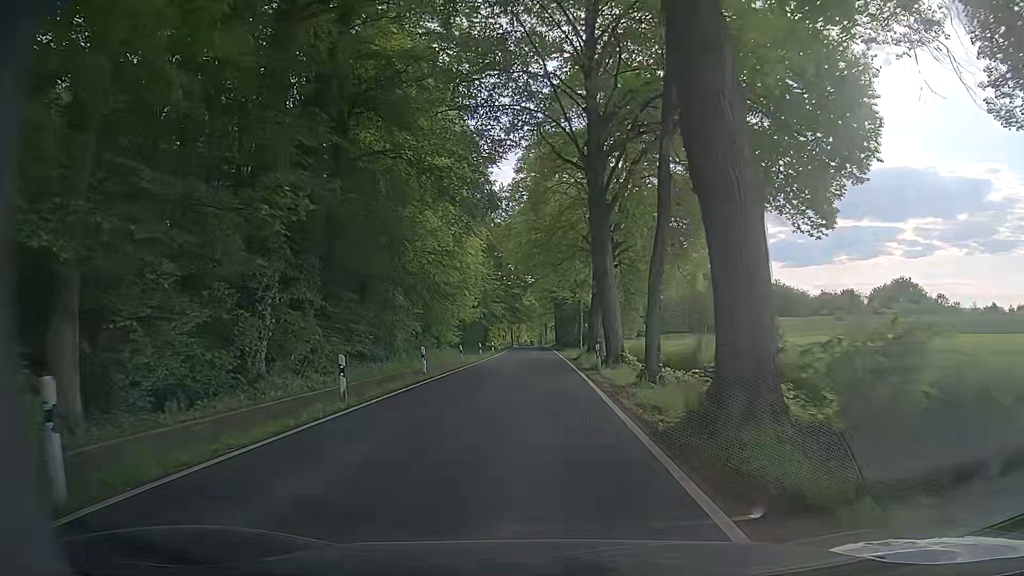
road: tertiary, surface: asphalt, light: Day
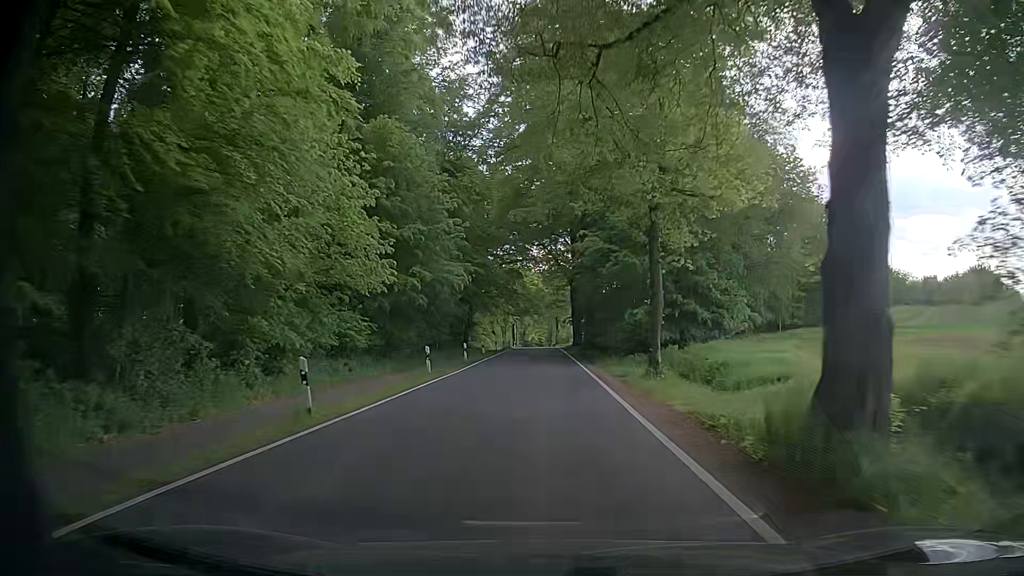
(-0.5, +35.4) m; 0°
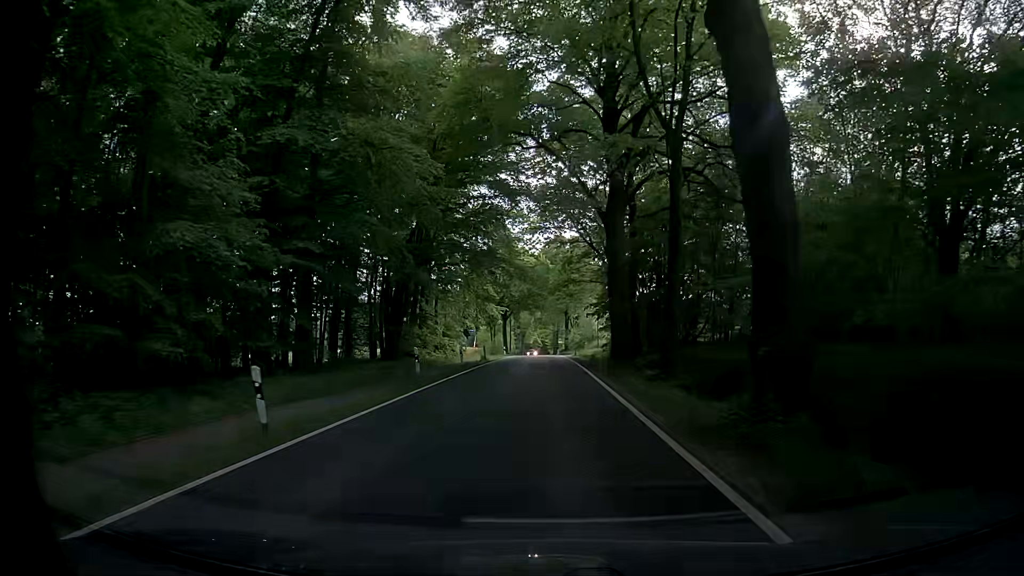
(-0.6, +35.4) m; -1°
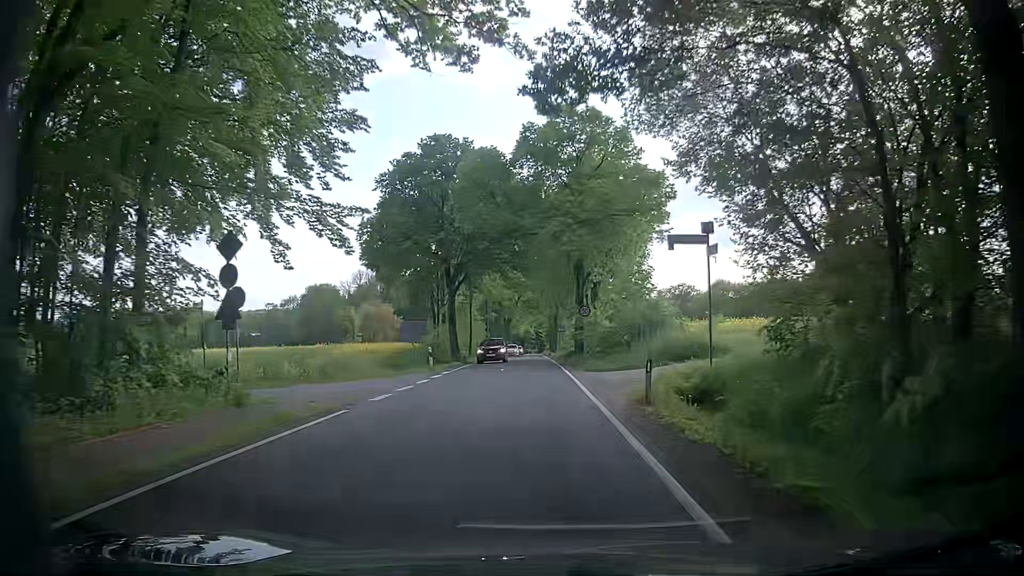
(-0.4, +43.8) m; 0°
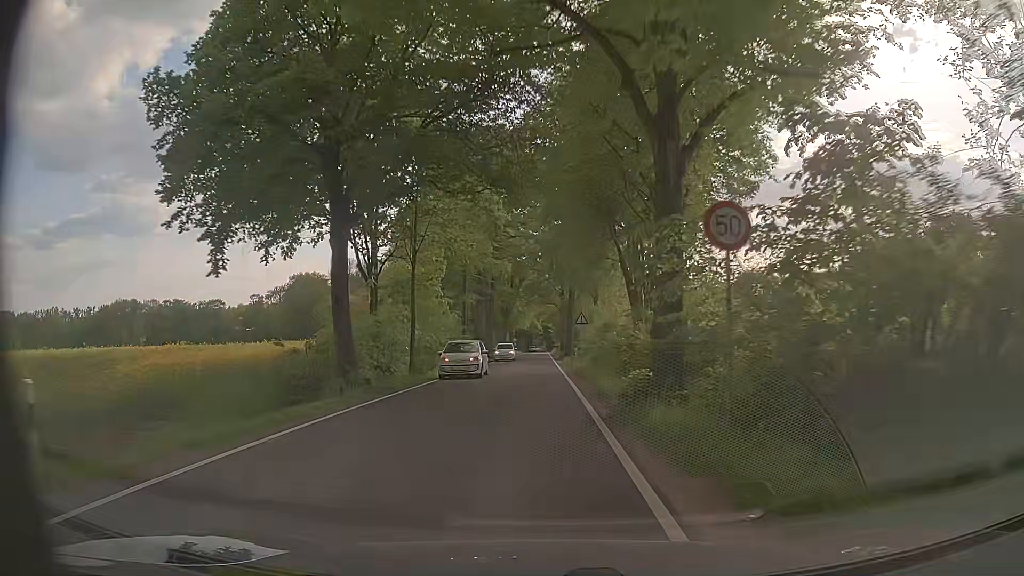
(-0.4, +25.1) m; -2°
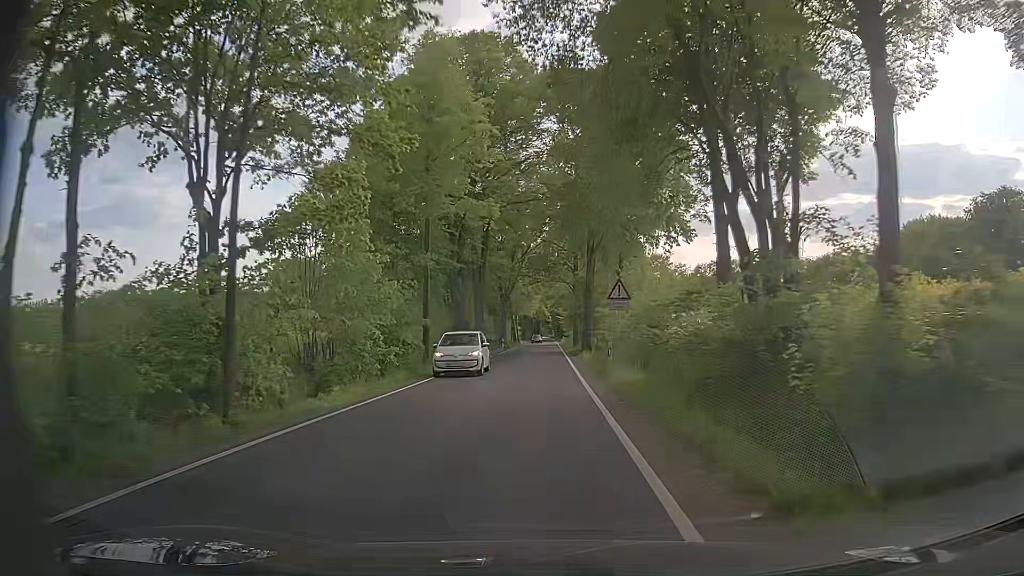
(0.0, +16.5) m; 0°
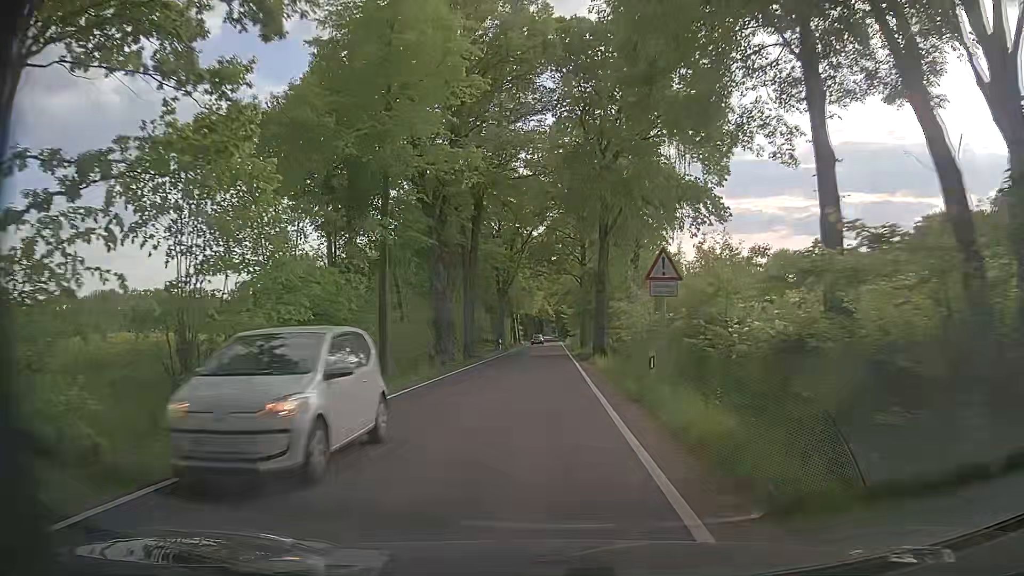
(0.0, +8.0) m; 0°
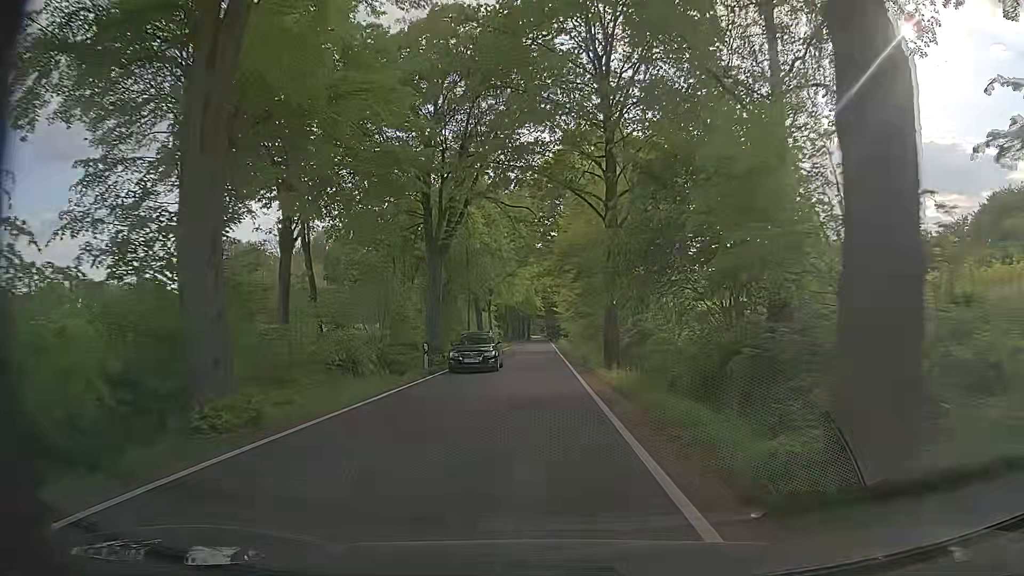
(-0.1, +31.2) m; +1°
(0, +10) (0, +20) (0, +30) (0, +40) (0, +50) (0, +60) (0, +70) (-1, +80) (-1, +90) (-1, +100) m
